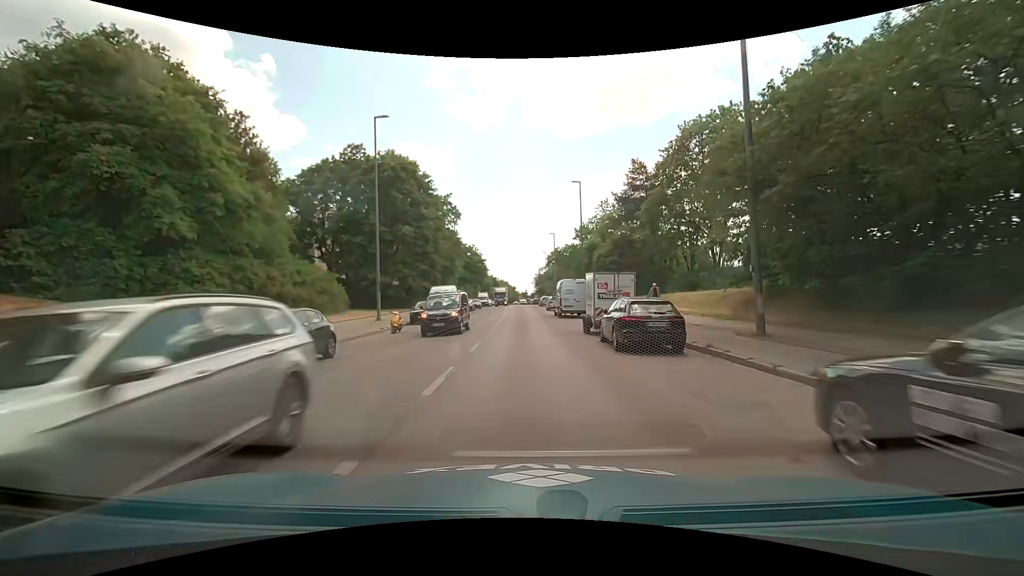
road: secondary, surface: asphalt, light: Day
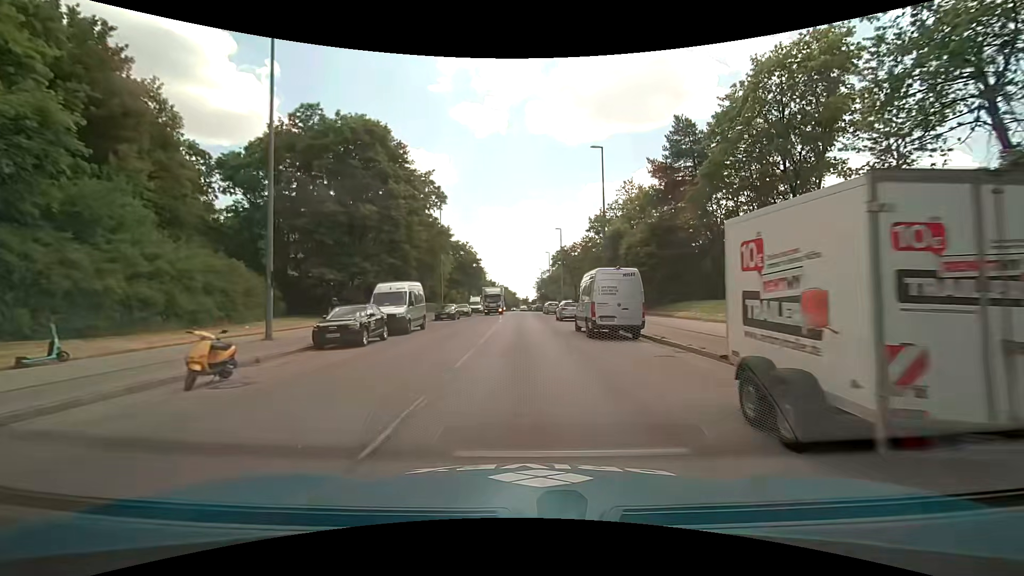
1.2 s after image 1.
(-0.2, +15.1) m; -1°
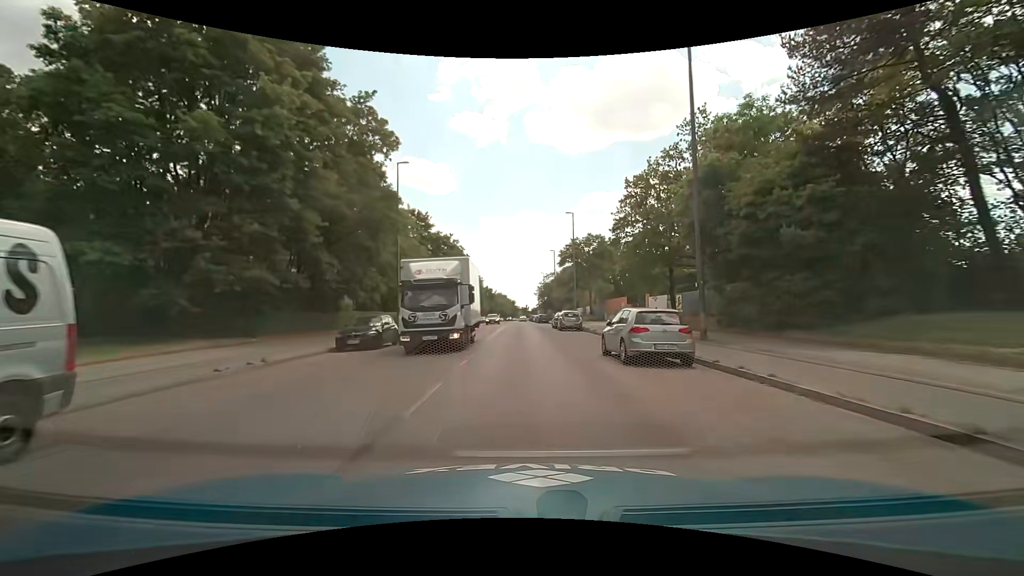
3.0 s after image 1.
(0.0, +22.5) m; 0°
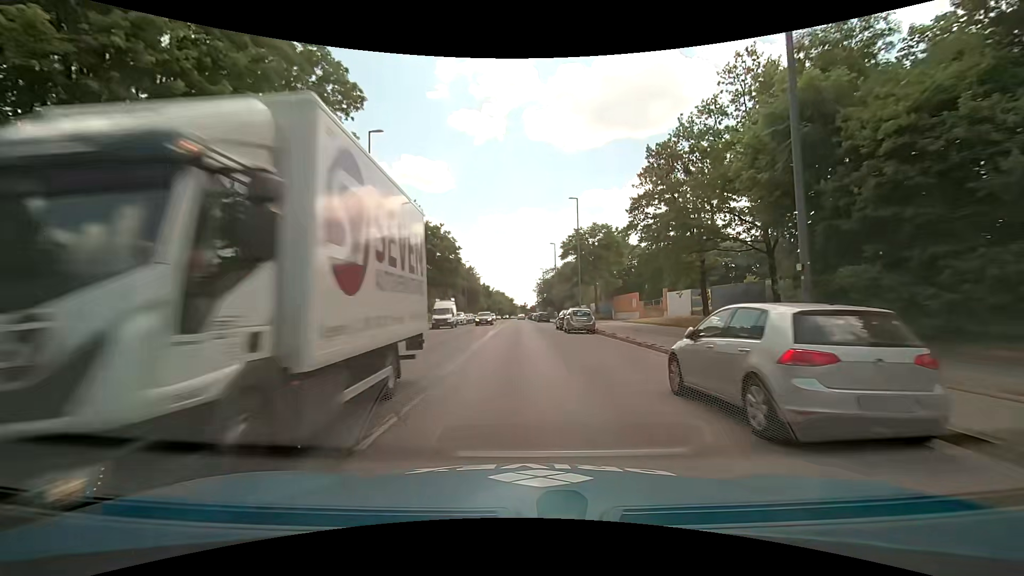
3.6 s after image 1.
(0.0, +7.5) m; 0°
